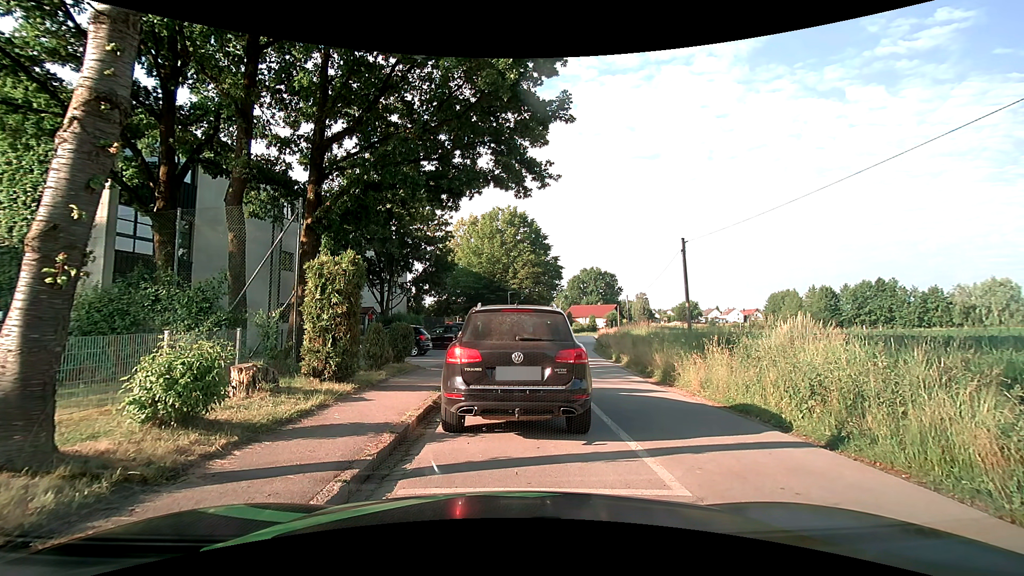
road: residential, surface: asphalt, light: Day
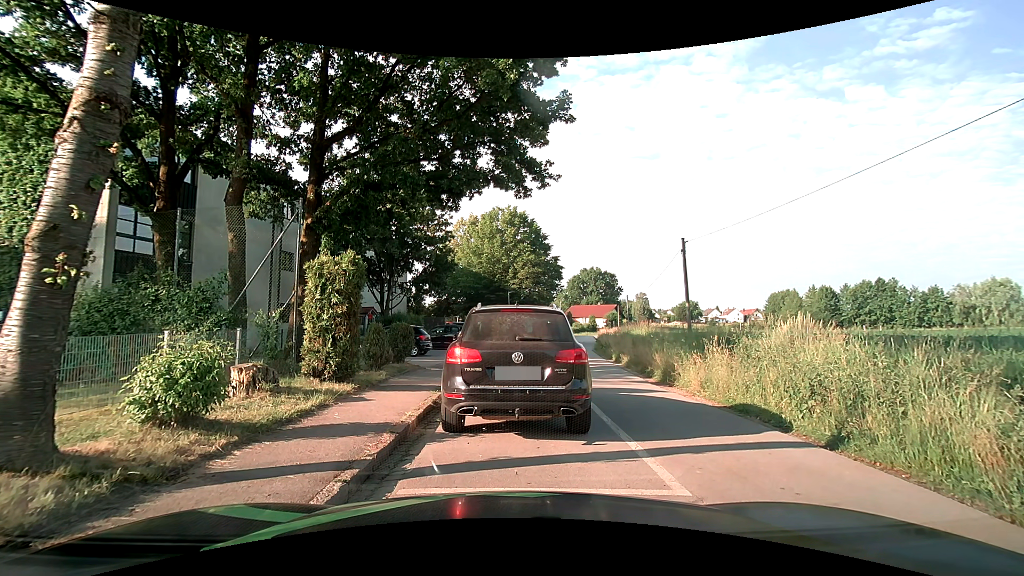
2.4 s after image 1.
(0.0, 0.0) m; 0°
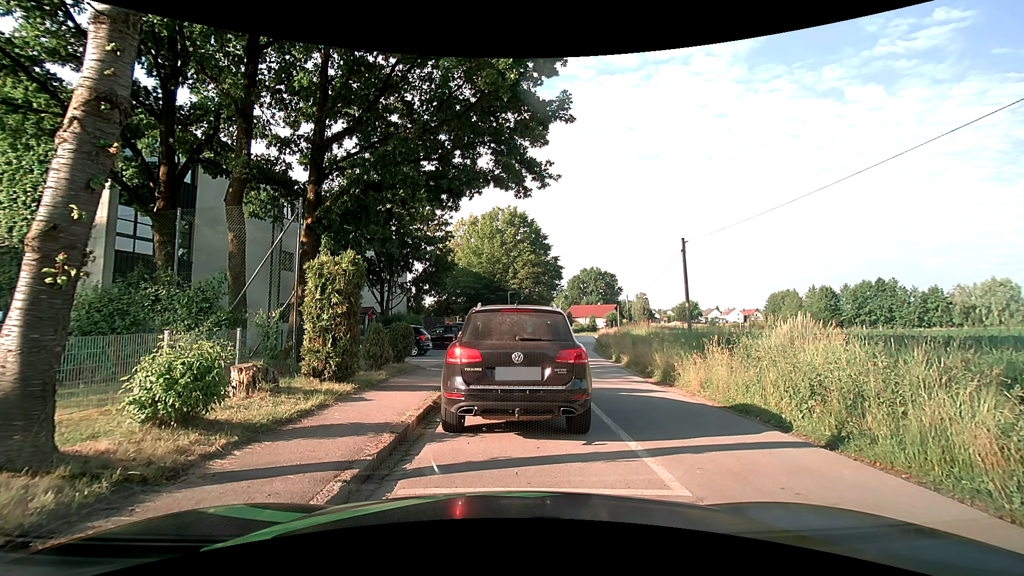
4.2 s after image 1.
(0.0, 0.0) m; 0°
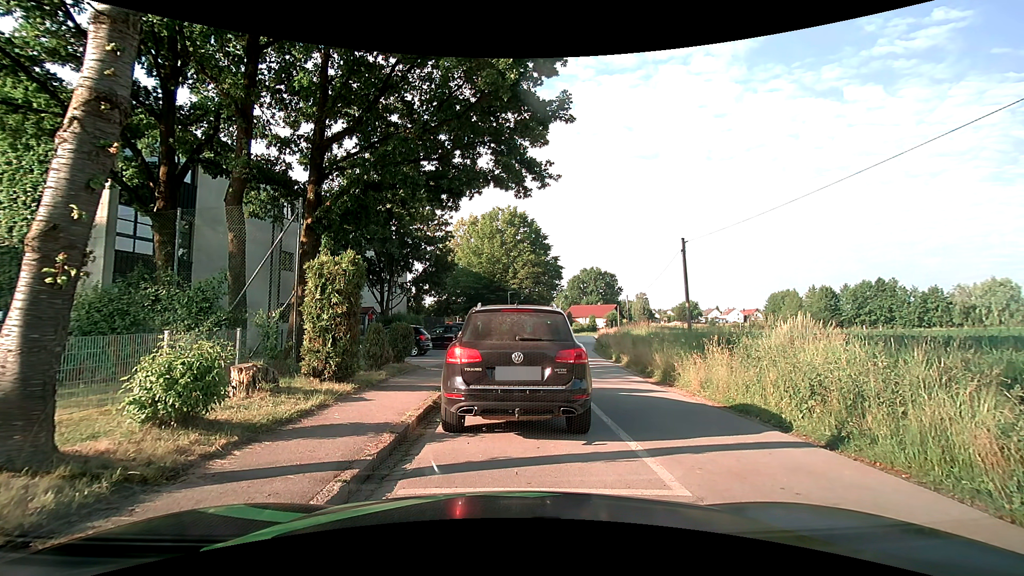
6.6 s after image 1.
(0.0, 0.0) m; 0°
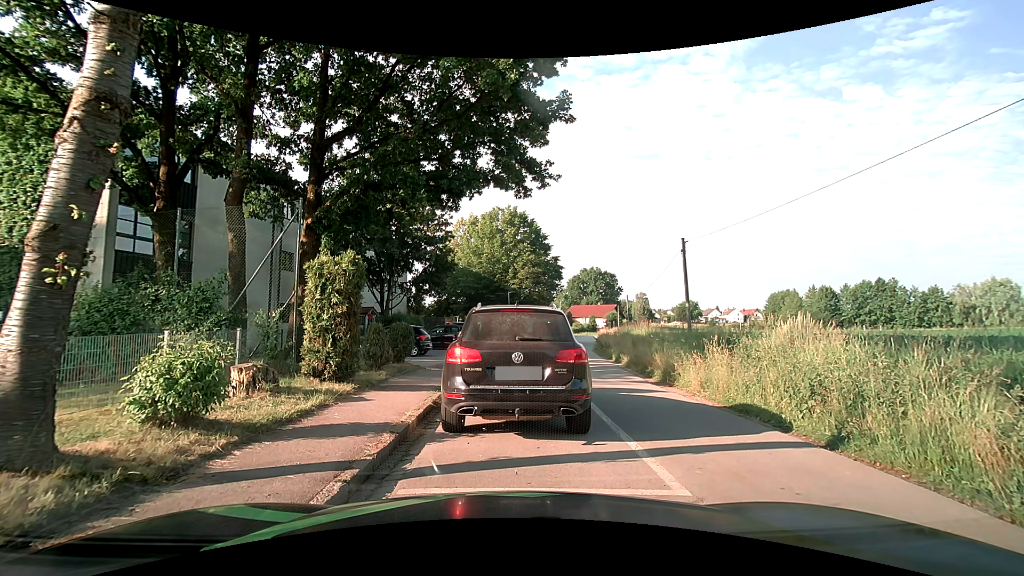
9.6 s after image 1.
(0.0, 0.0) m; 0°
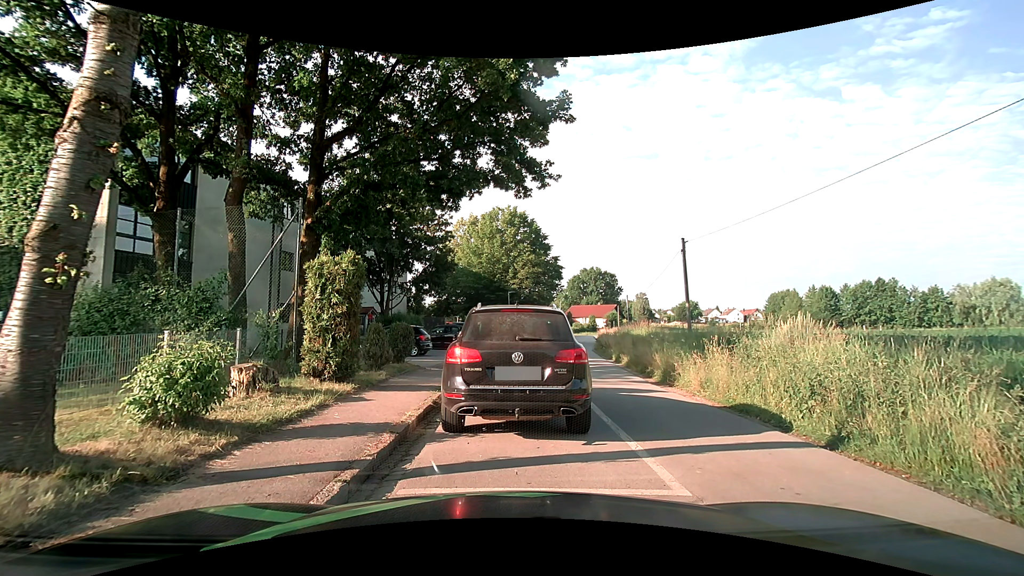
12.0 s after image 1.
(0.0, 0.0) m; 0°
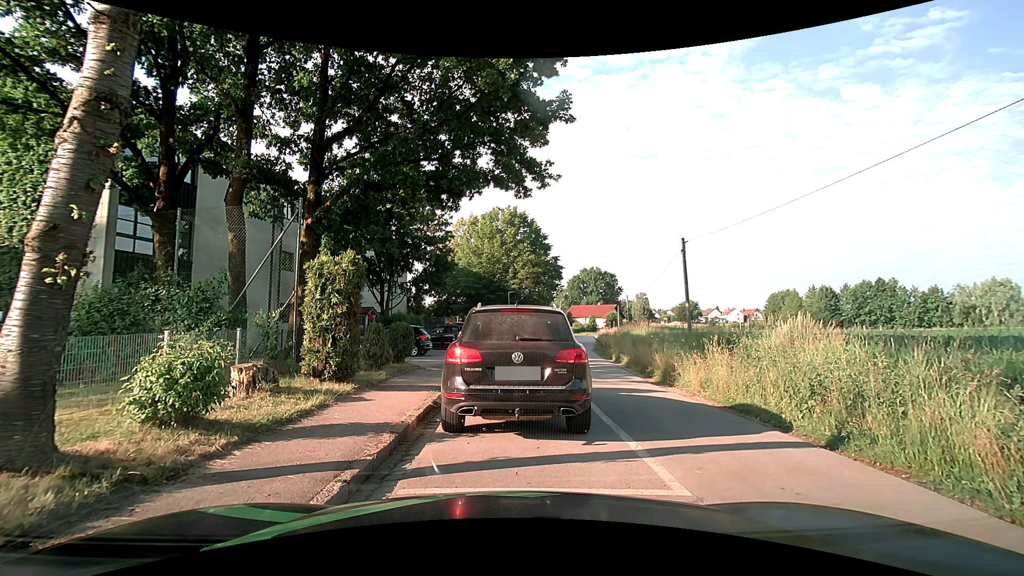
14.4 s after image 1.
(0.0, 0.0) m; 0°
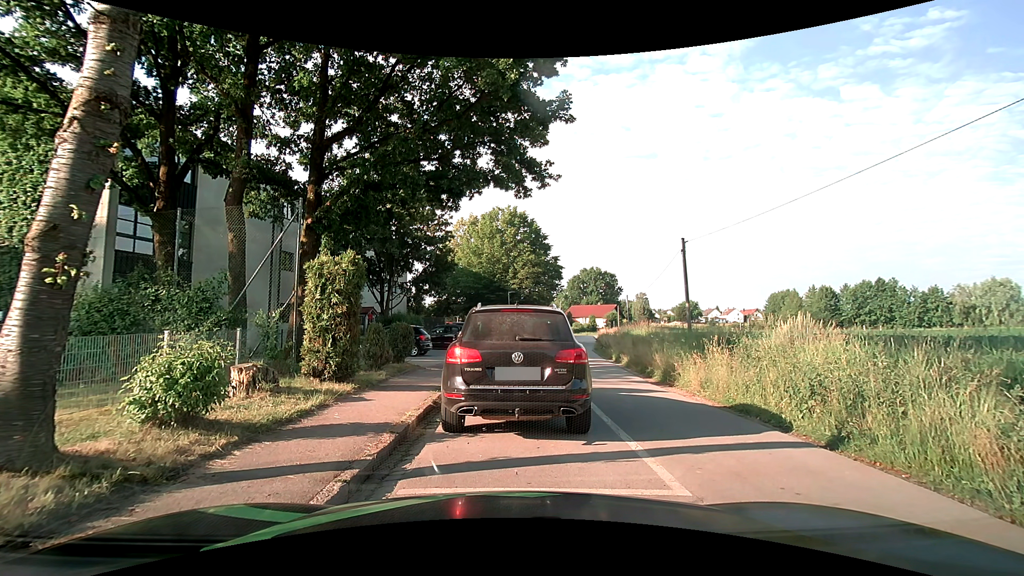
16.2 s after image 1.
(0.0, 0.0) m; 0°
